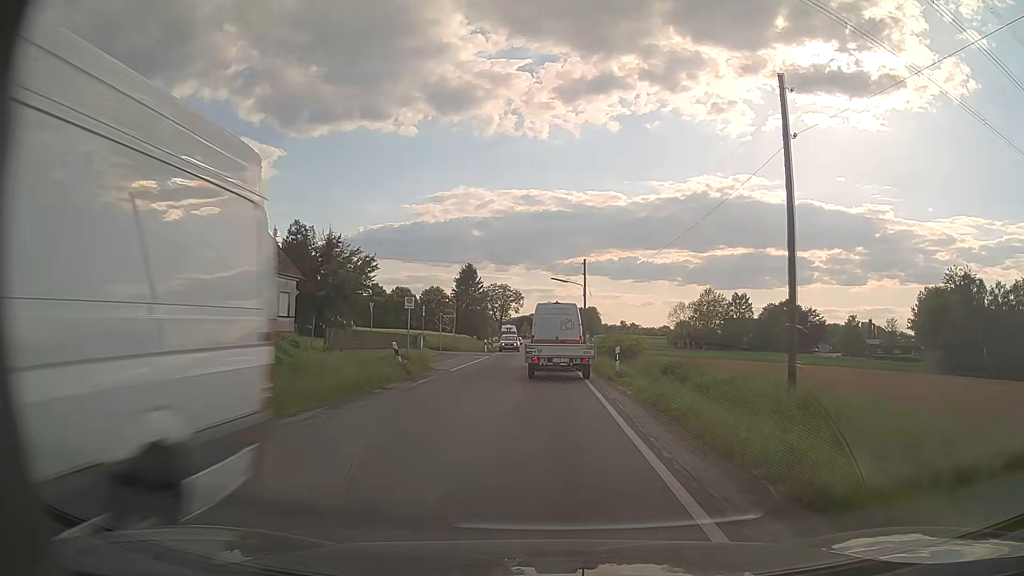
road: secondary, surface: asphalt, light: Day
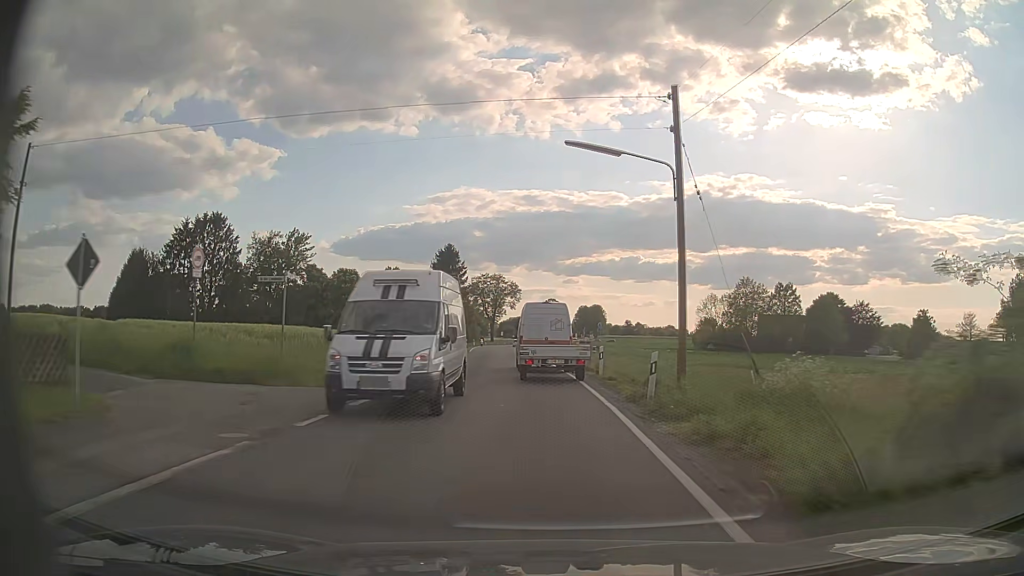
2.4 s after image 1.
(-0.2, +37.0) m; 0°
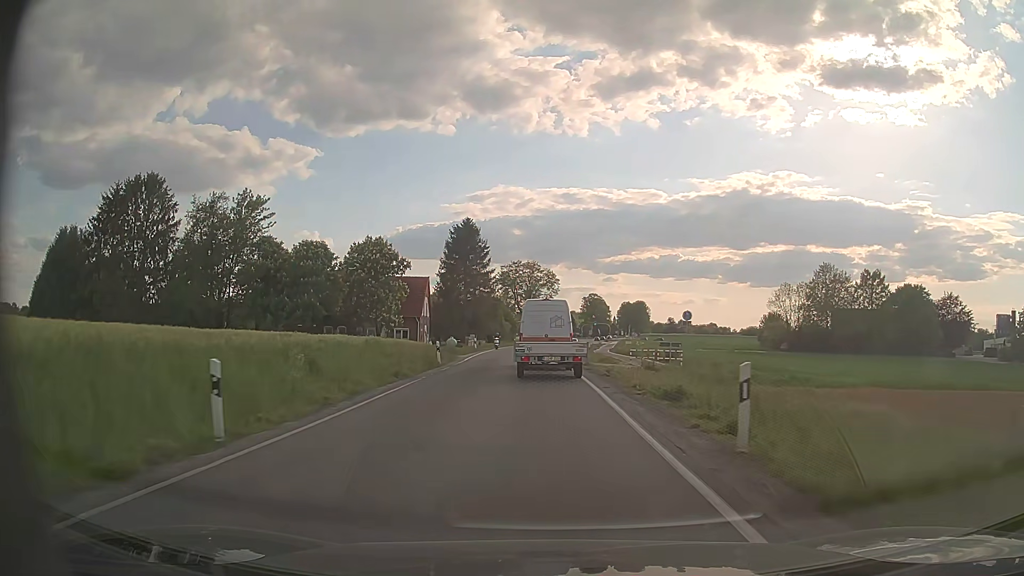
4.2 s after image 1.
(-0.6, +27.5) m; -3°
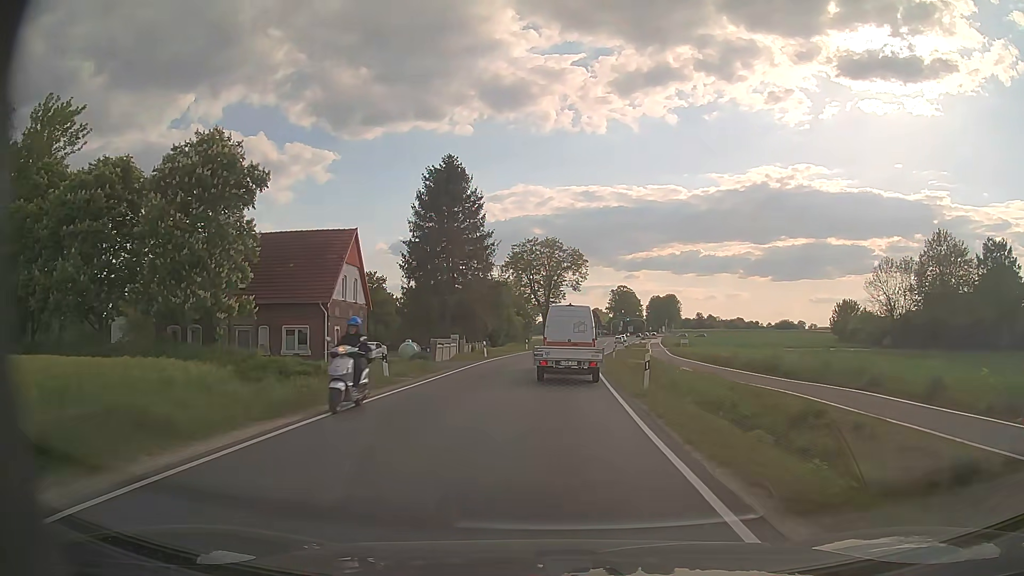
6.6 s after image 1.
(-0.7, +36.7) m; -2°
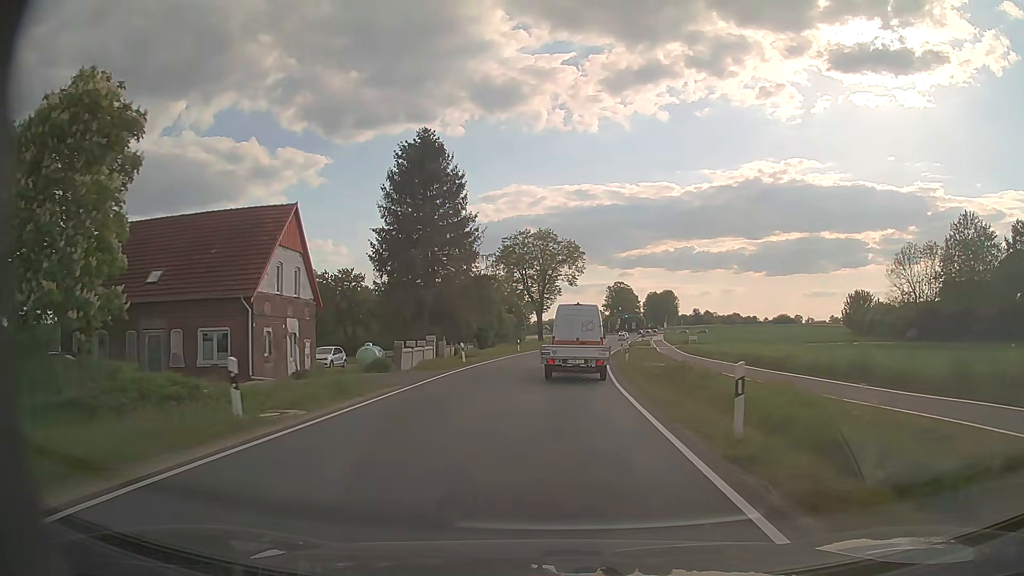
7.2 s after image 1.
(0.0, +9.3) m; 0°
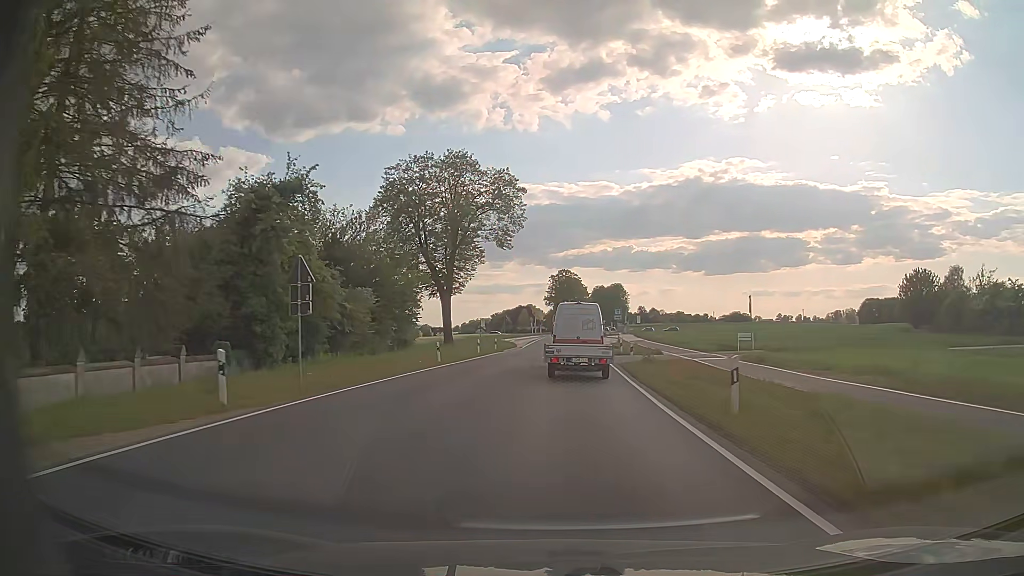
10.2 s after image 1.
(+2.0, +48.1) m; +5°
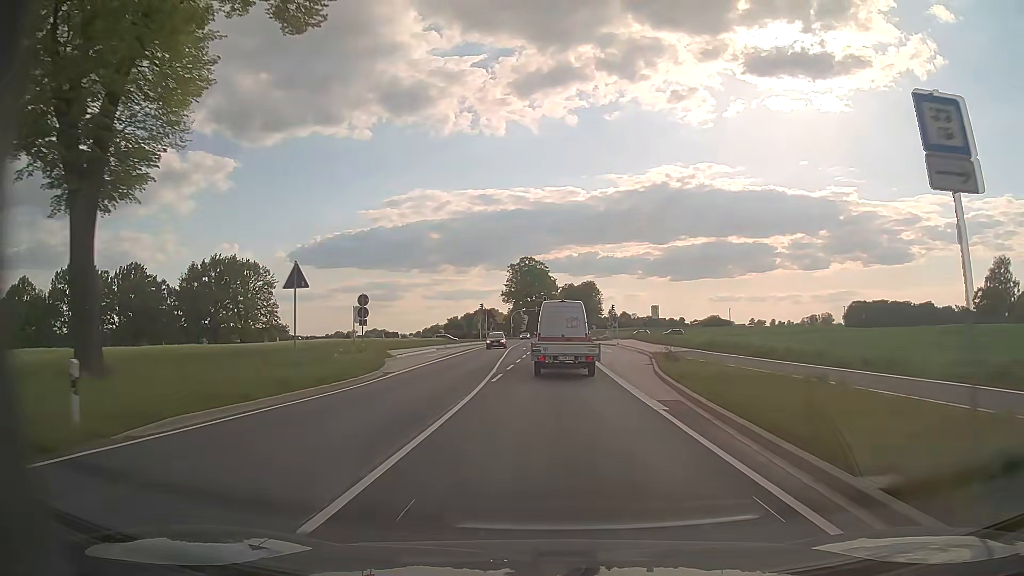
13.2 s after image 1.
(+1.8, +49.5) m; +3°
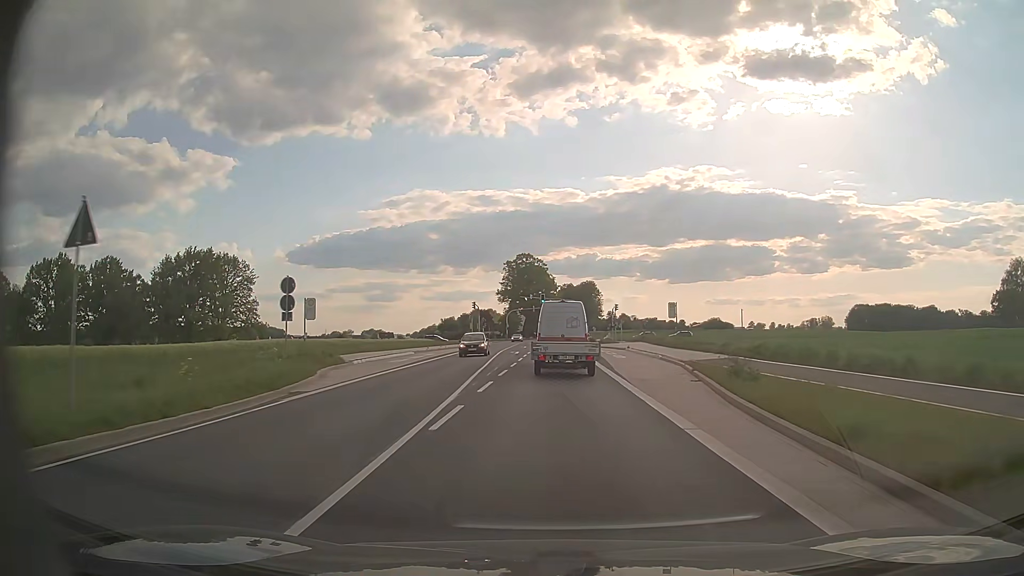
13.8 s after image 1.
(0.0, +10.0) m; 0°
(0, +10) (0, +20) (0, +30) (0, +40) (0, +50) (0, +60) (+1, +70) (+1, +80) (+1, +90) (+1, +100) m
